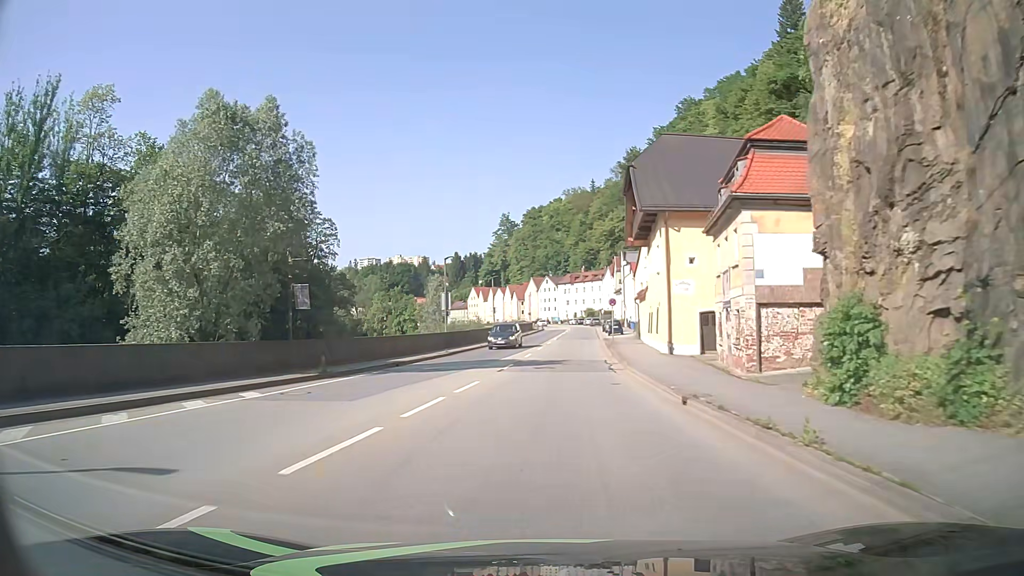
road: primary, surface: asphalt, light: Day
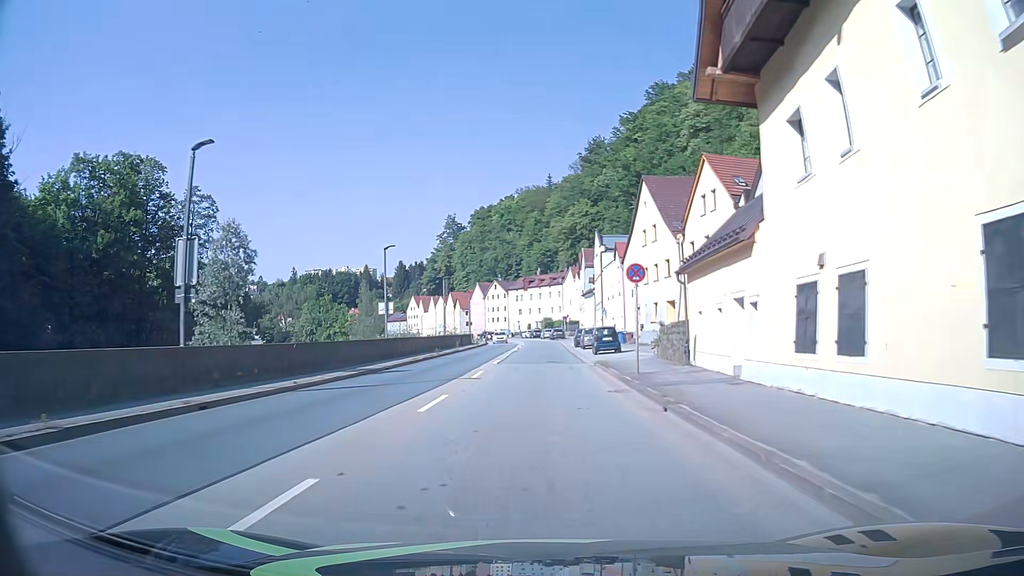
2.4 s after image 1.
(+1.2, +30.2) m; +5°
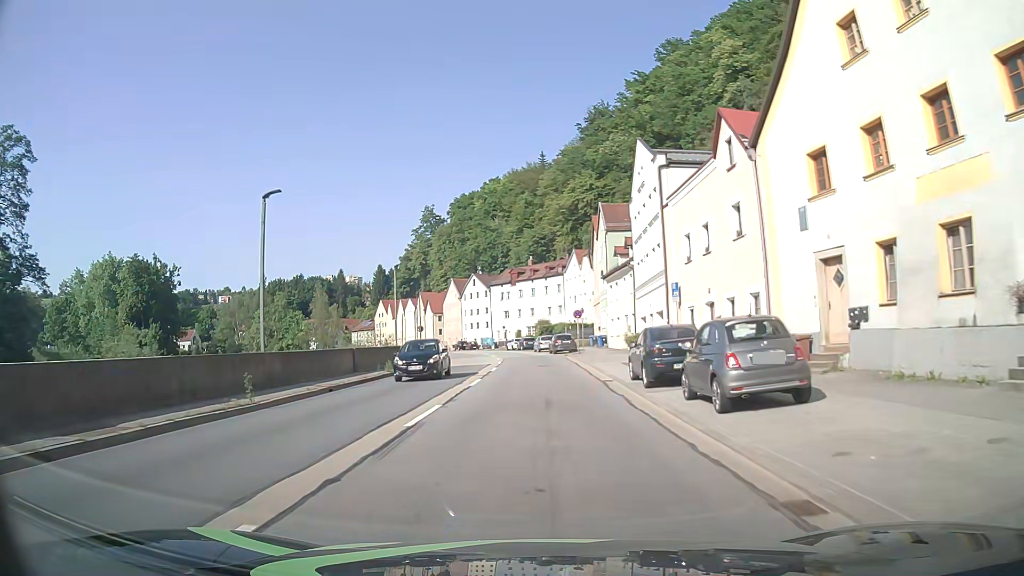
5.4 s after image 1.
(0.0, +37.5) m; 0°
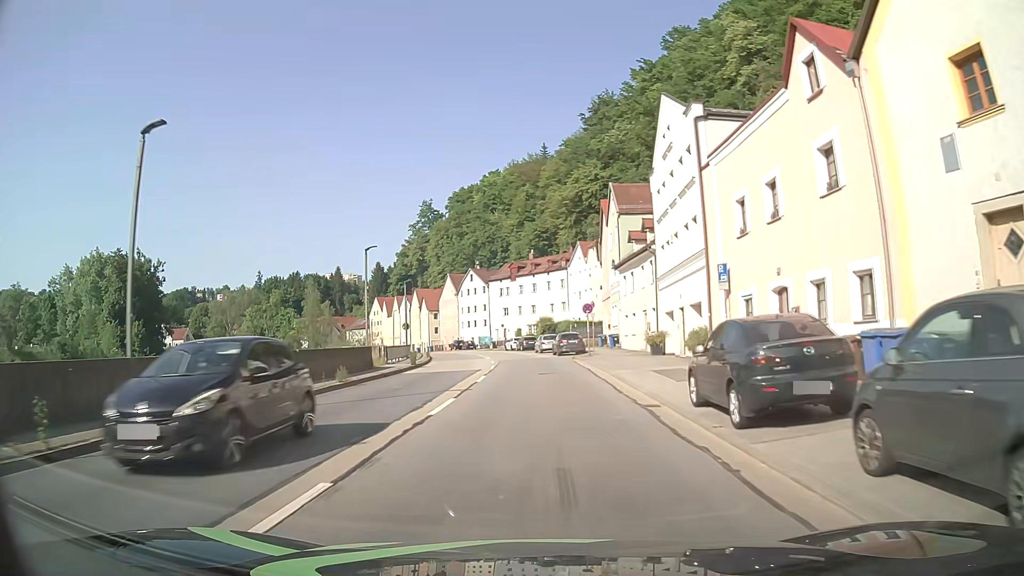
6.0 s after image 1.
(0.0, +7.5) m; 0°
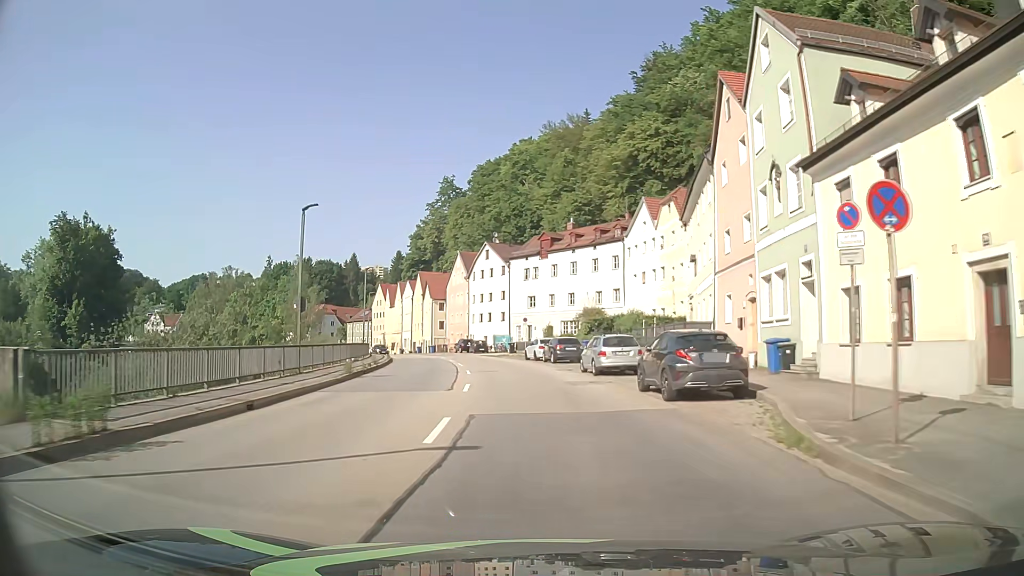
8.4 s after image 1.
(-0.6, +30.1) m; -3°
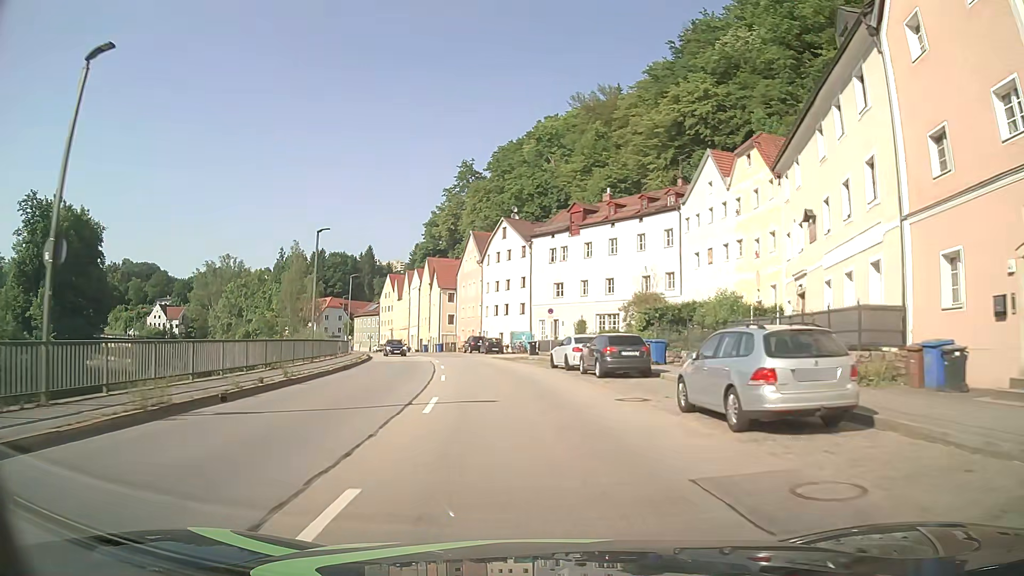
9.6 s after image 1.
(-0.2, +15.1) m; -2°
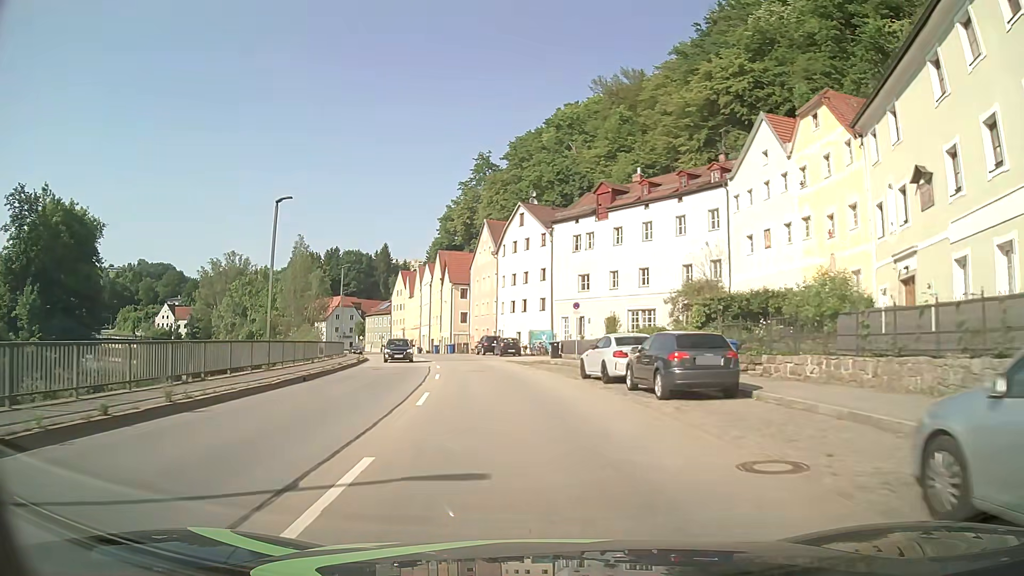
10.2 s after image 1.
(-0.1, +7.6) m; -1°
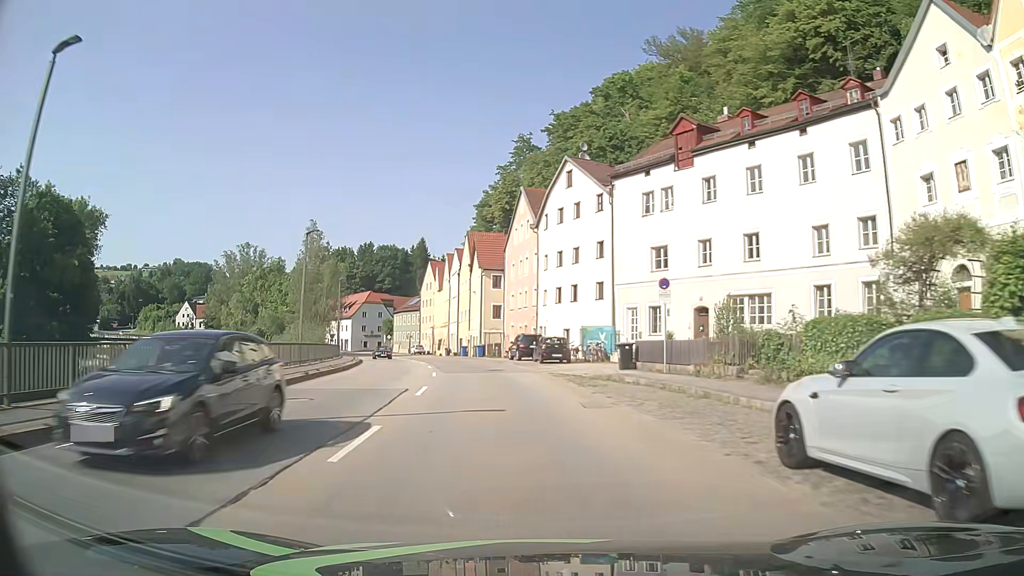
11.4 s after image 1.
(-0.5, +15.2) m; -4°
(0, +10) (-1, +20) (-2, +30) (-4, +40) (-6, +49) (-9, +59) (-12, +69) (-15, +78) (-18, +88) (-22, +97) m
